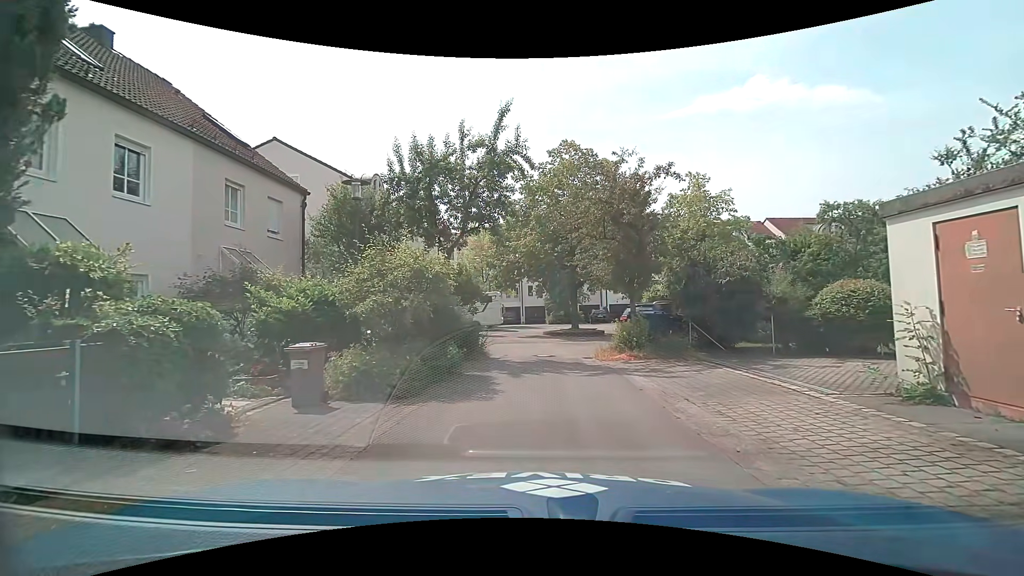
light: Day
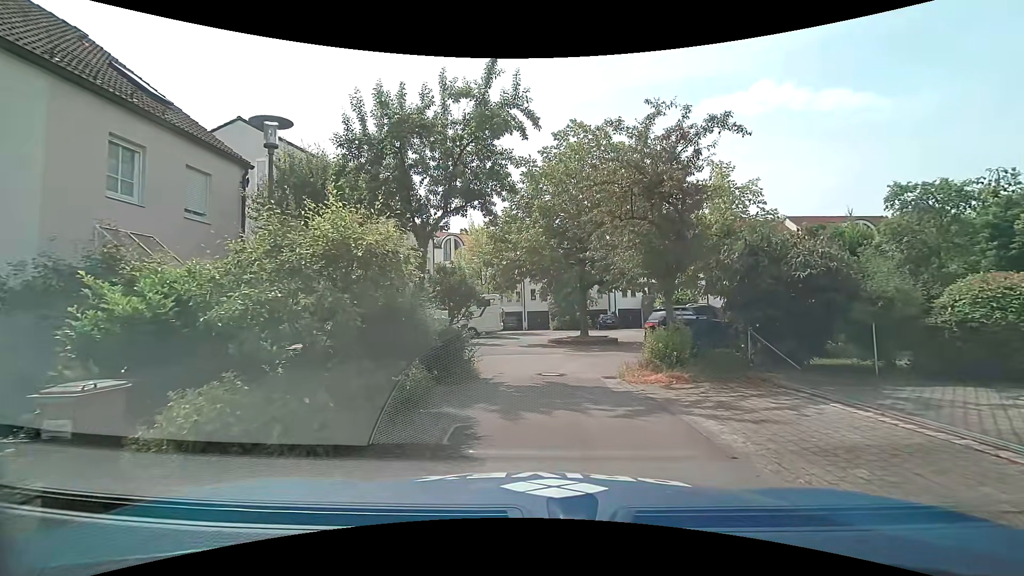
(-0.1, +3.9) m; -1°
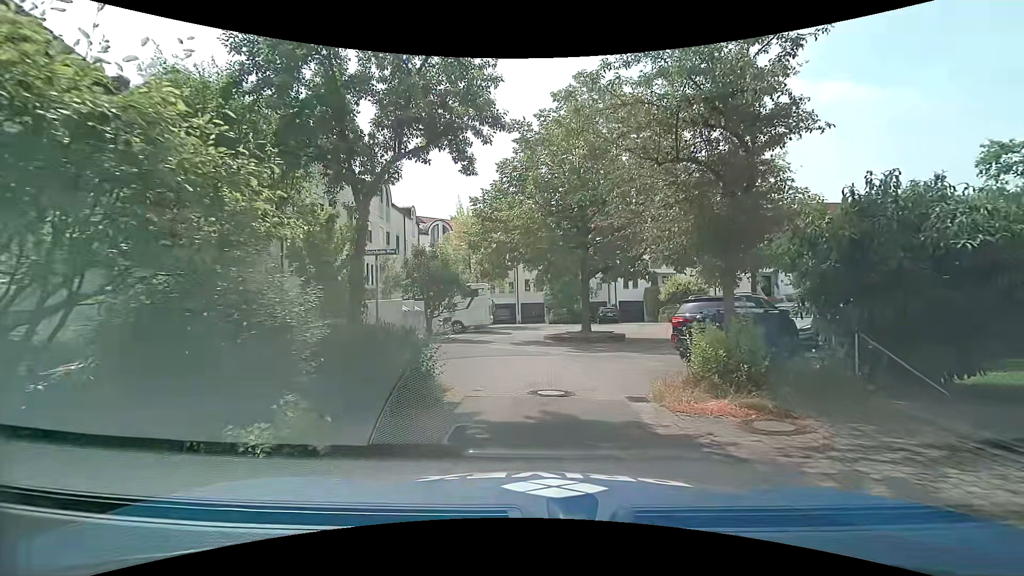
(-0.1, +4.0) m; 0°
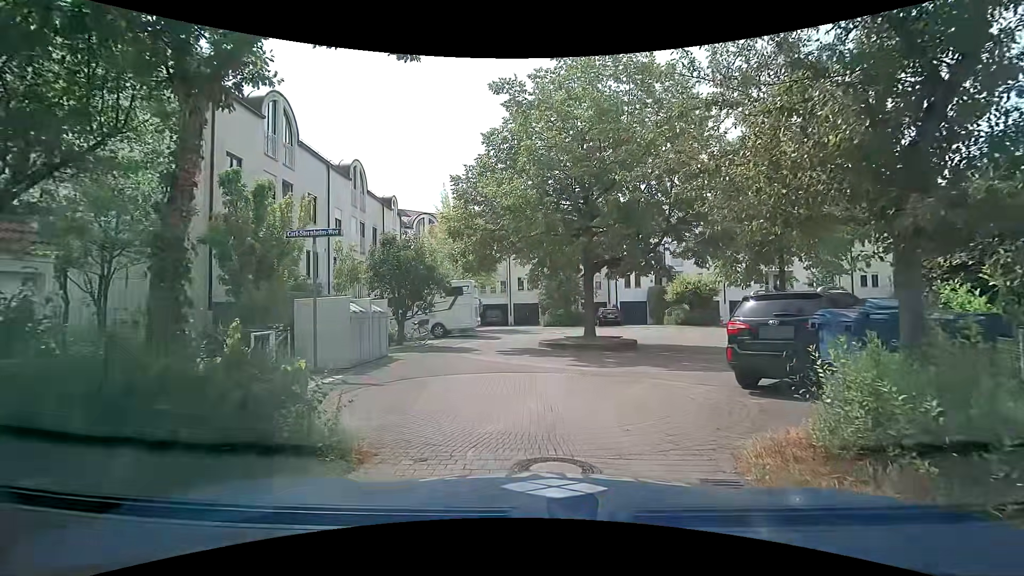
(0.0, +4.0) m; +1°
